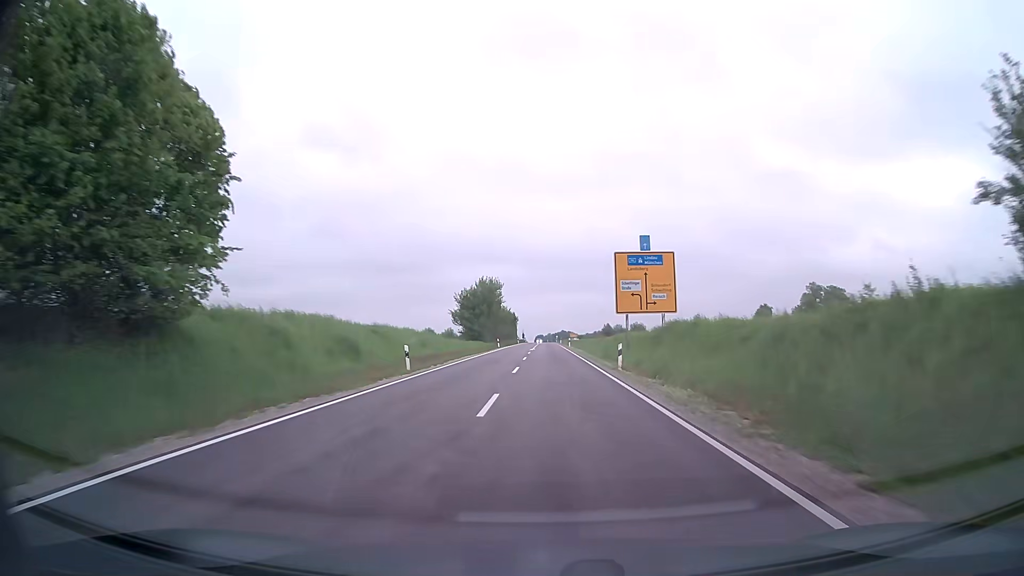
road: secondary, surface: asphalt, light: Day
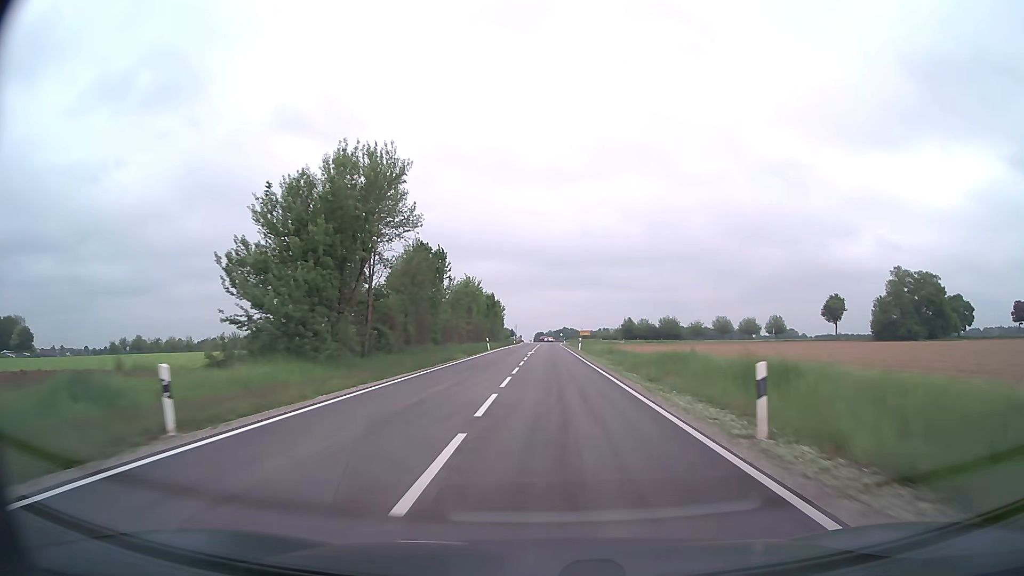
(-0.1, +66.5) m; 0°
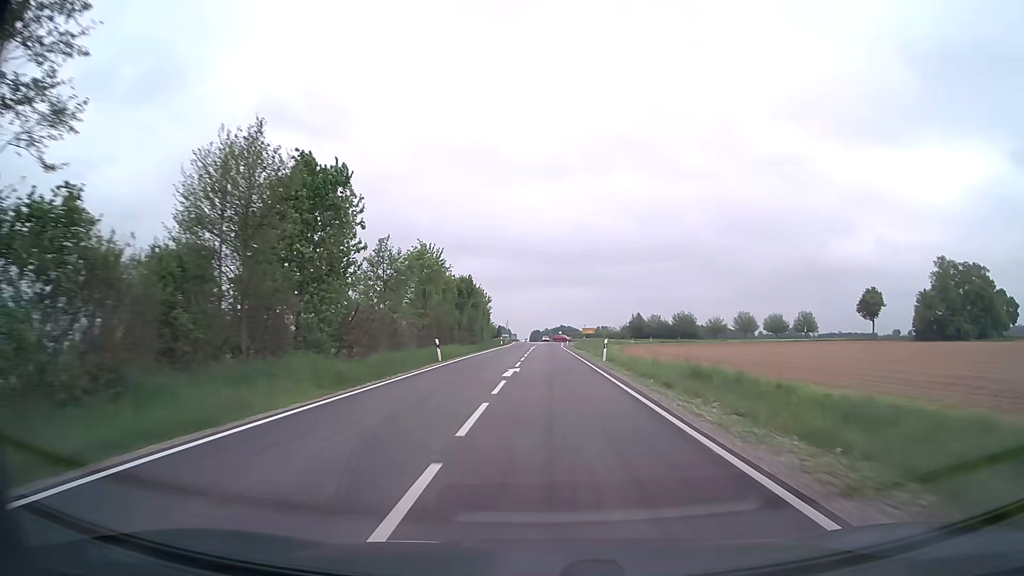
(0.0, +26.2) m; 0°
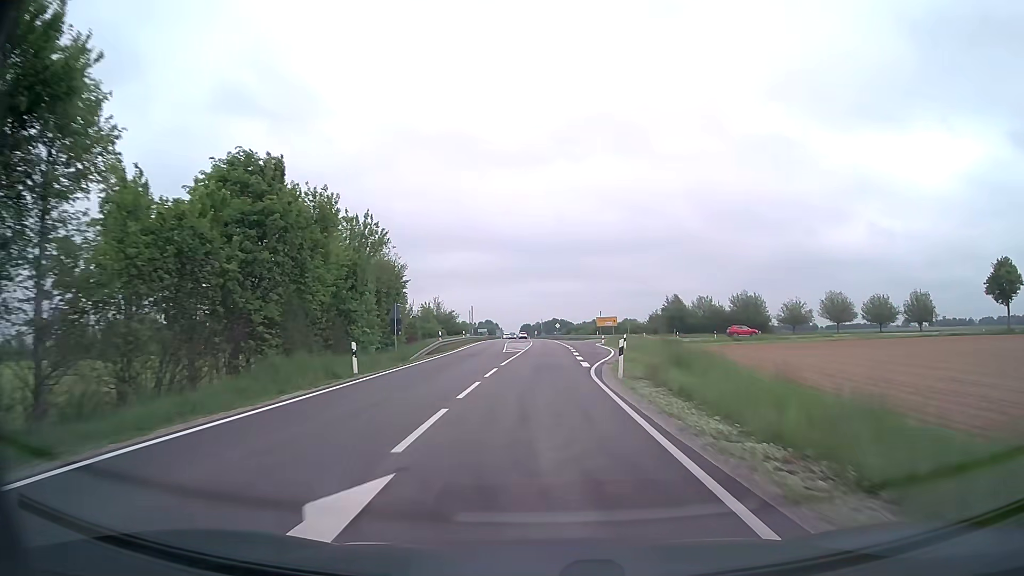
(+0.5, +61.3) m; +1°
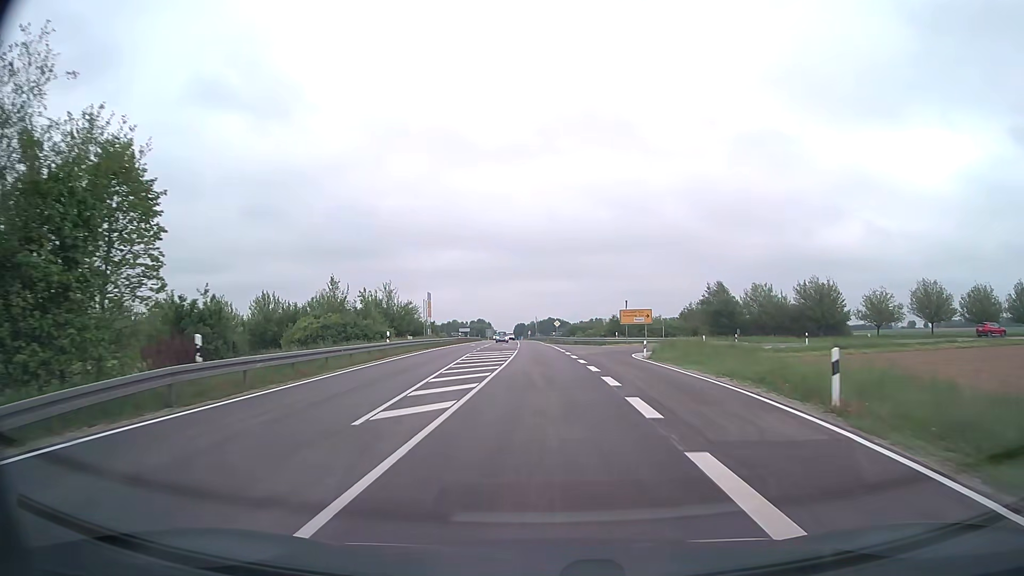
(+0.2, +32.0) m; +1°
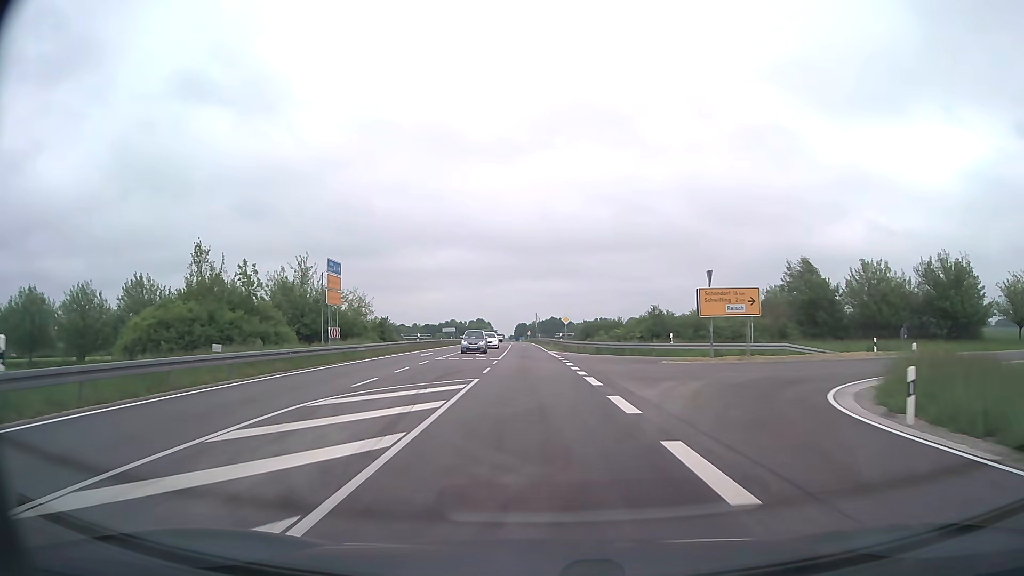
(-0.1, +28.9) m; 0°
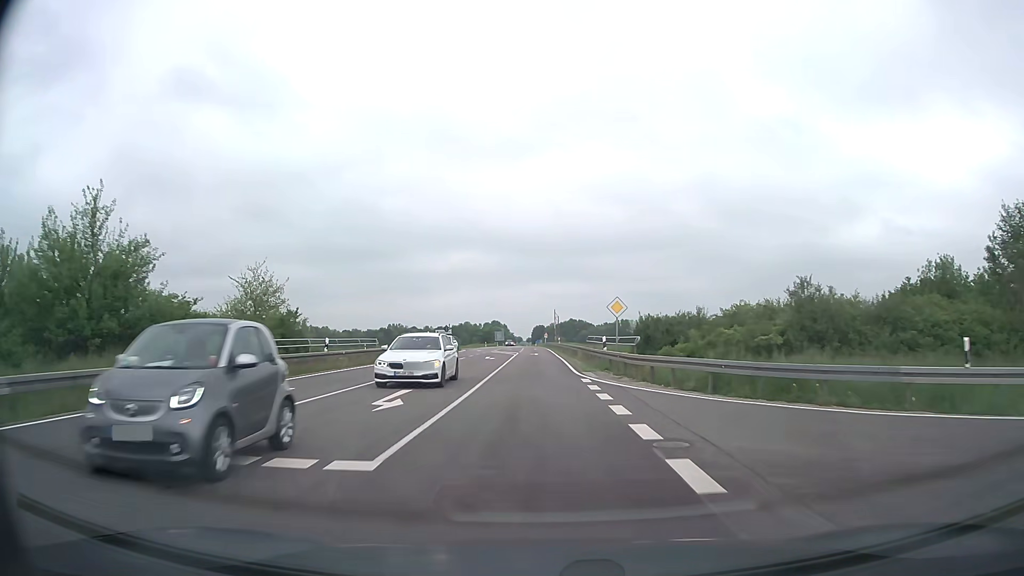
(-0.3, +27.9) m; -2°
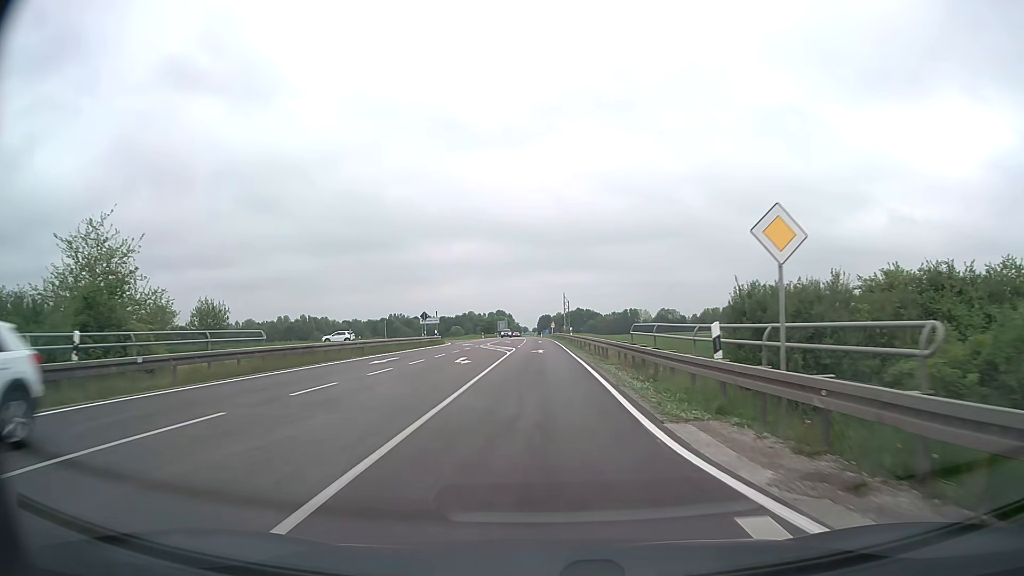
(-0.1, +17.4) m; 0°
